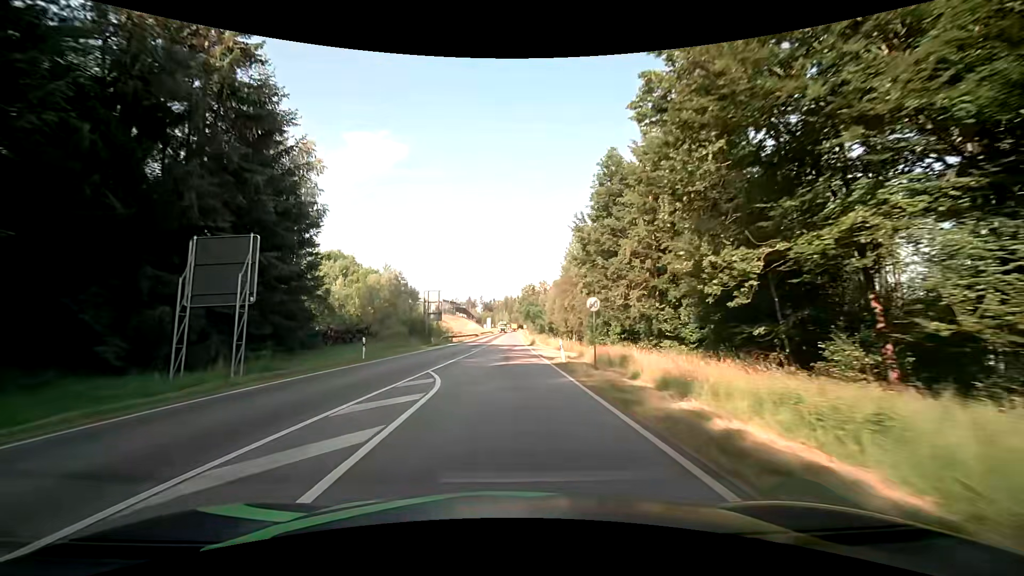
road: secondary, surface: asphalt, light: Day
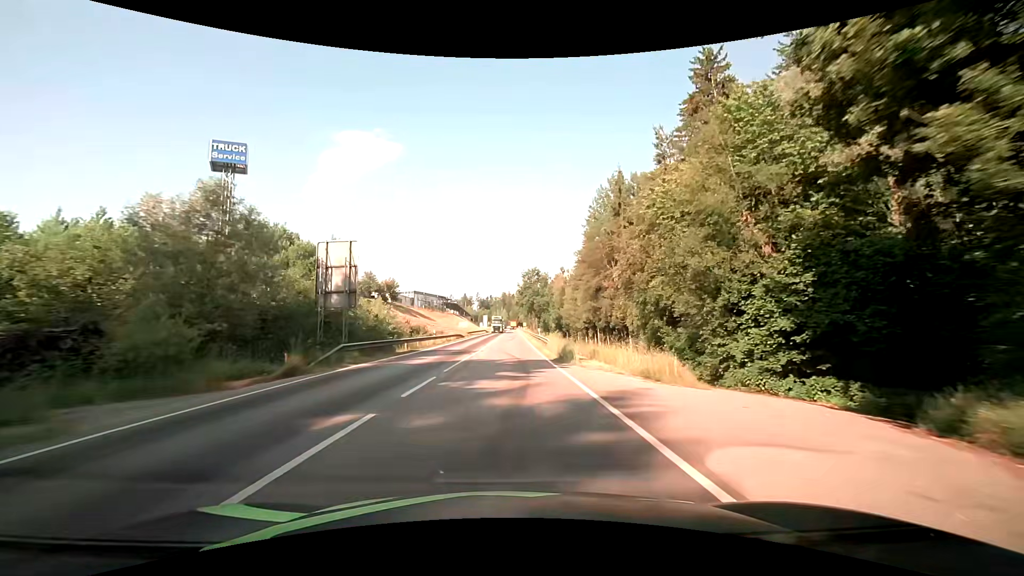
(-0.2, +30.4) m; 0°
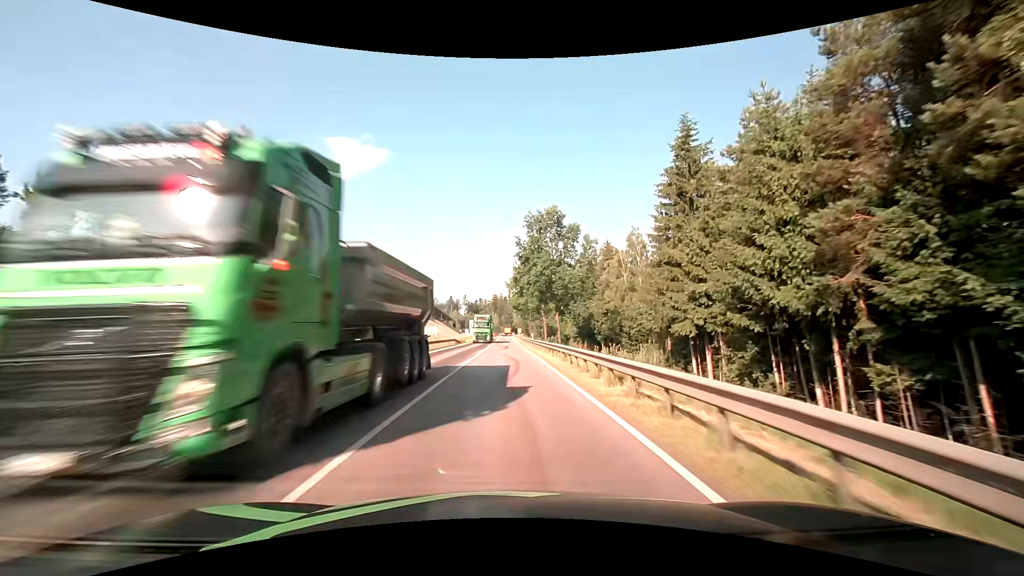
(+0.3, +57.0) m; +1°
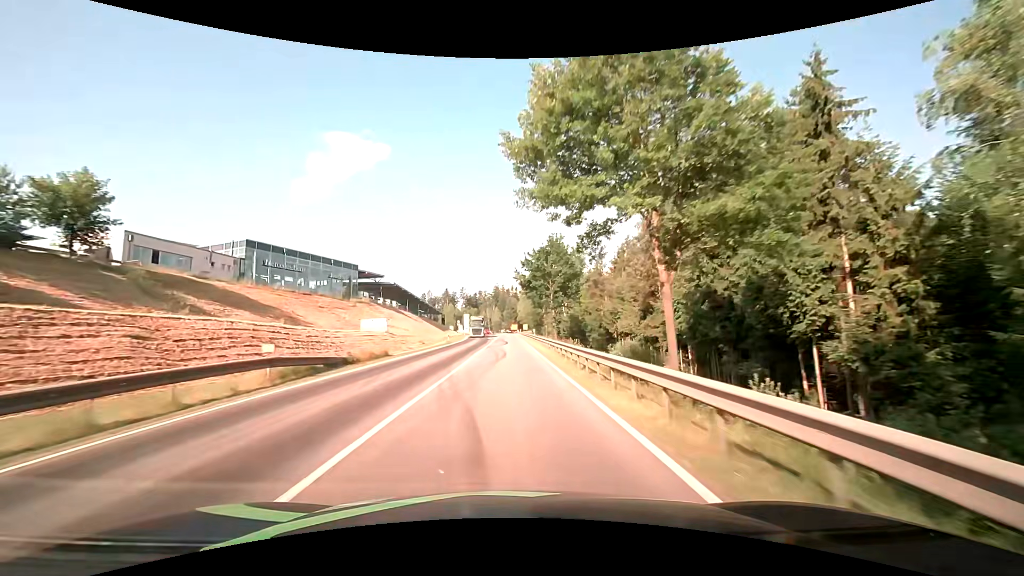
(-0.1, +50.6) m; 0°
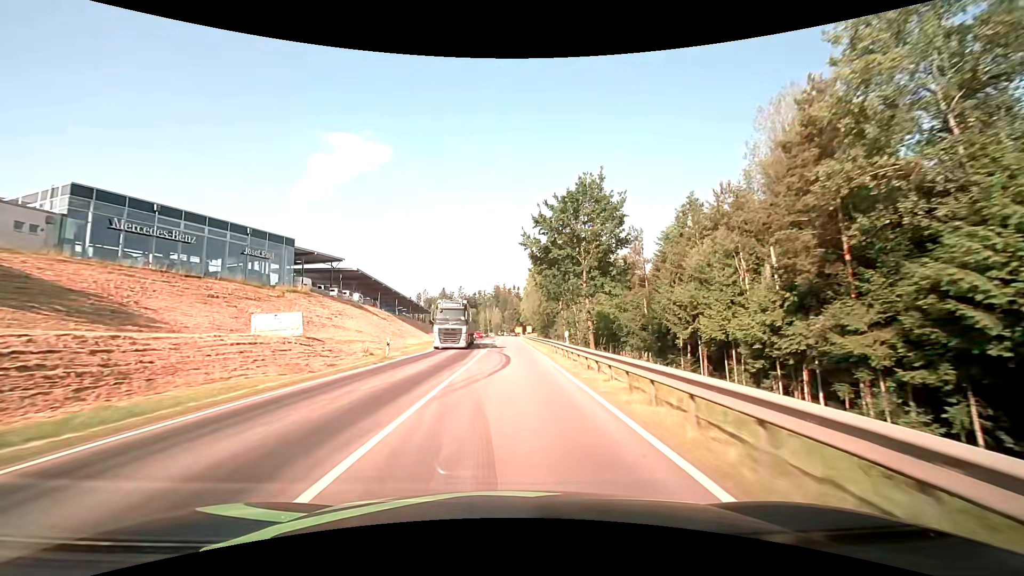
(-0.2, +26.9) m; 0°
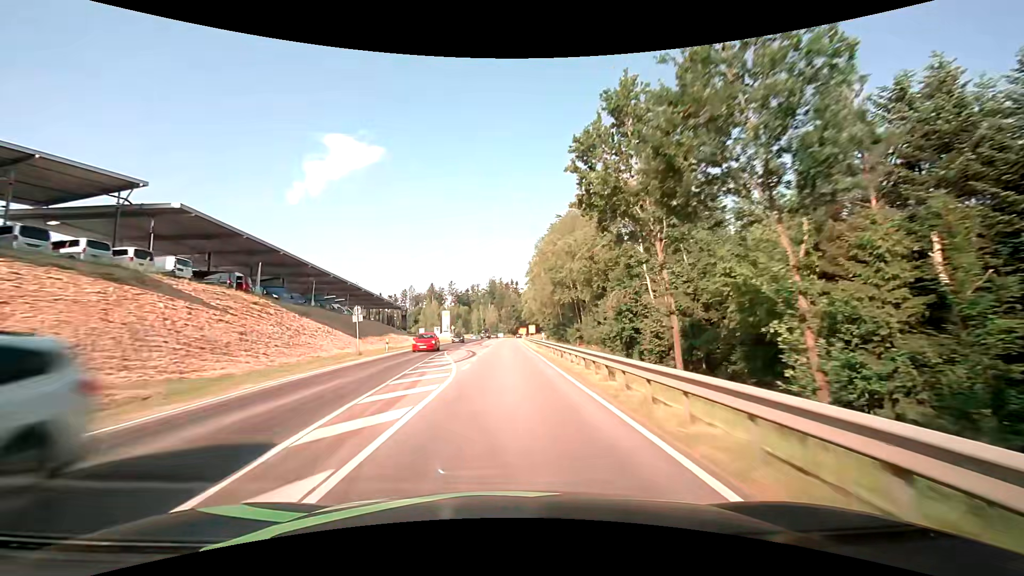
(-0.1, +42.2) m; 0°
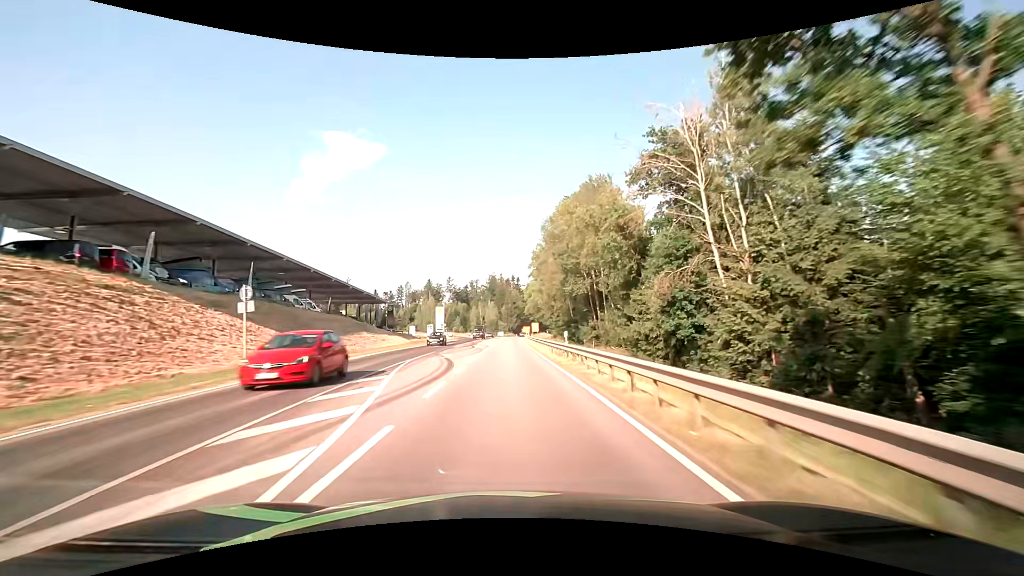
(-0.1, +14.6) m; 0°
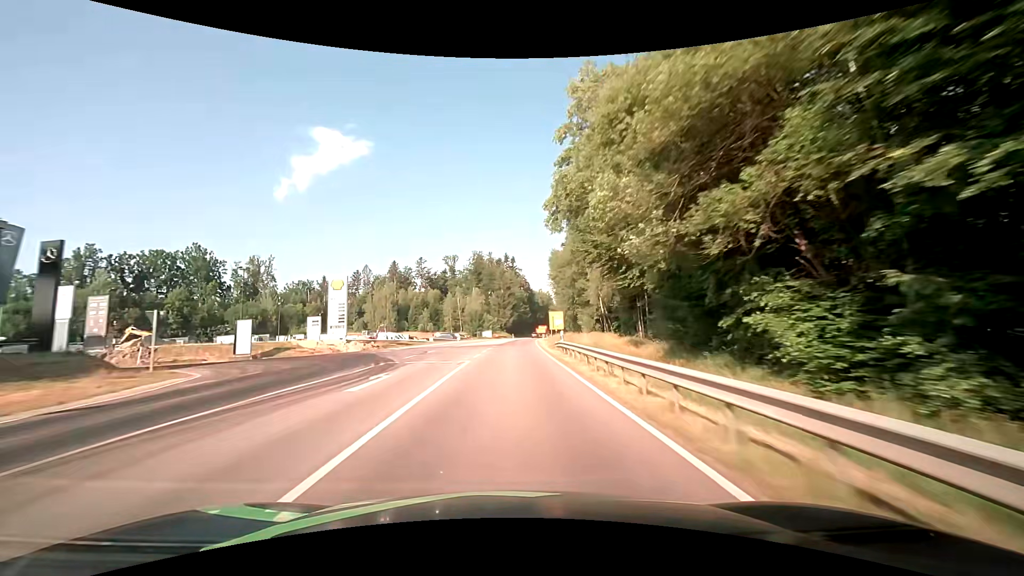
(+0.3, +75.5) m; +1°
(0, +10) (0, +20) (0, +30) (+1, +40) (+1, +50) (+1, +60) (+2, +70) (+3, +80) (+4, +90) (+4, +100) m
